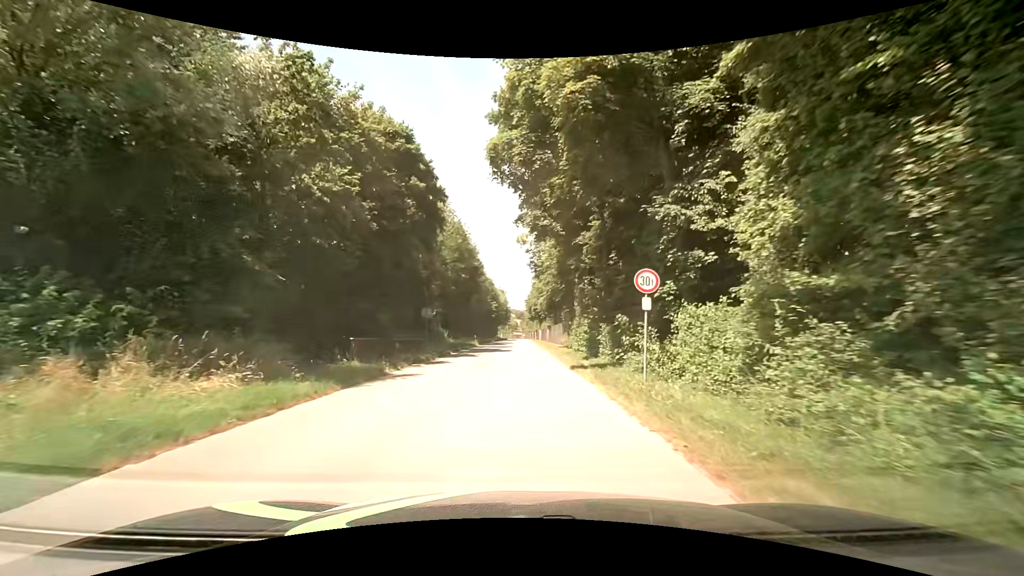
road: residential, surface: asphalt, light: Day
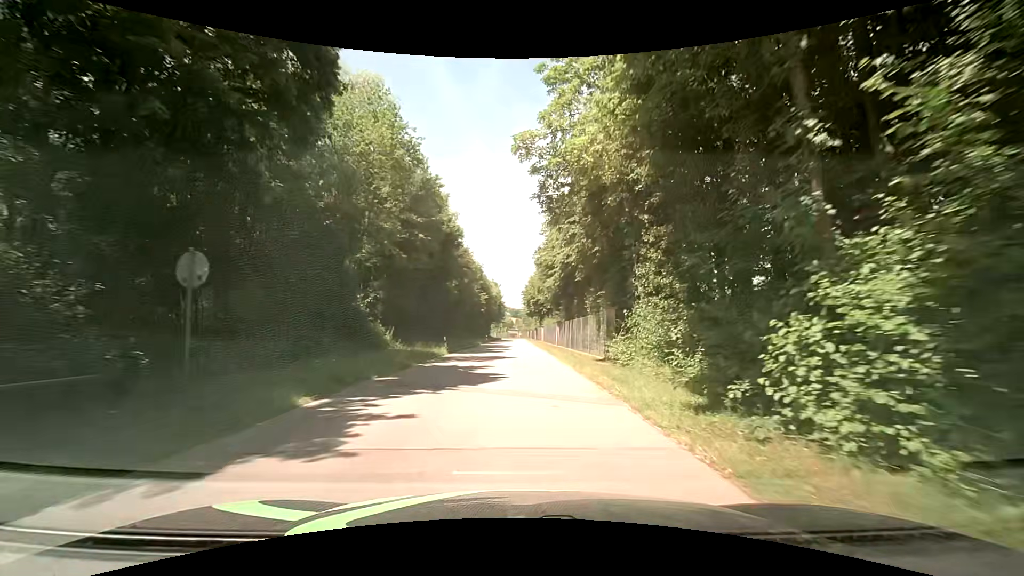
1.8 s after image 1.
(+0.2, +21.0) m; +2°
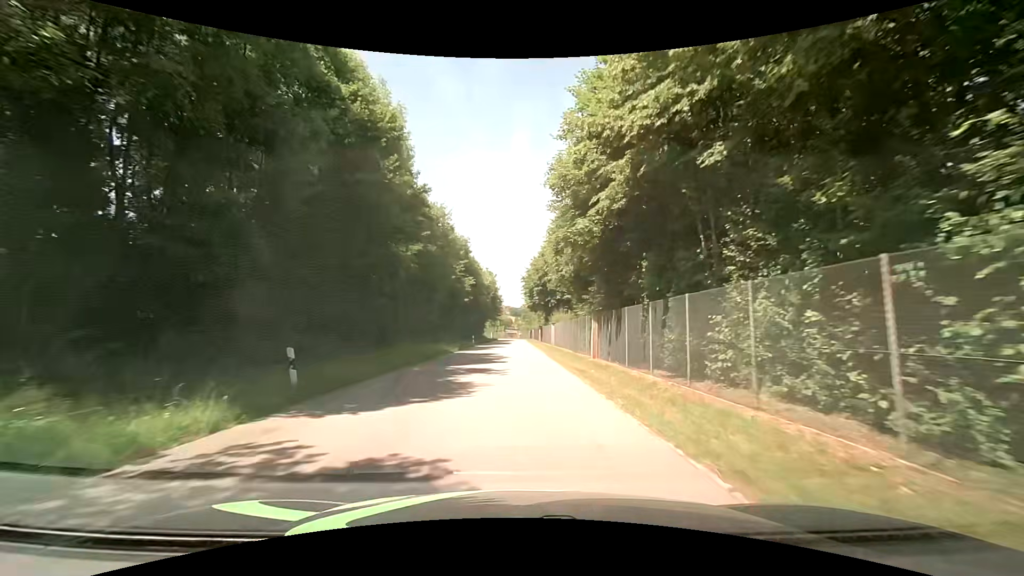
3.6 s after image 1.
(0.0, +22.5) m; 0°
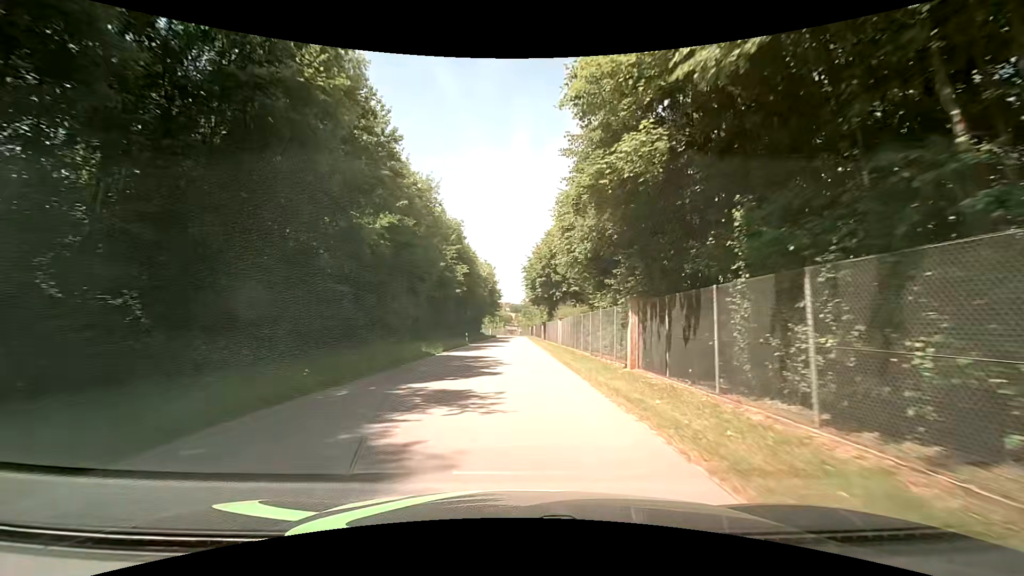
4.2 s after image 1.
(-0.1, +7.7) m; 0°
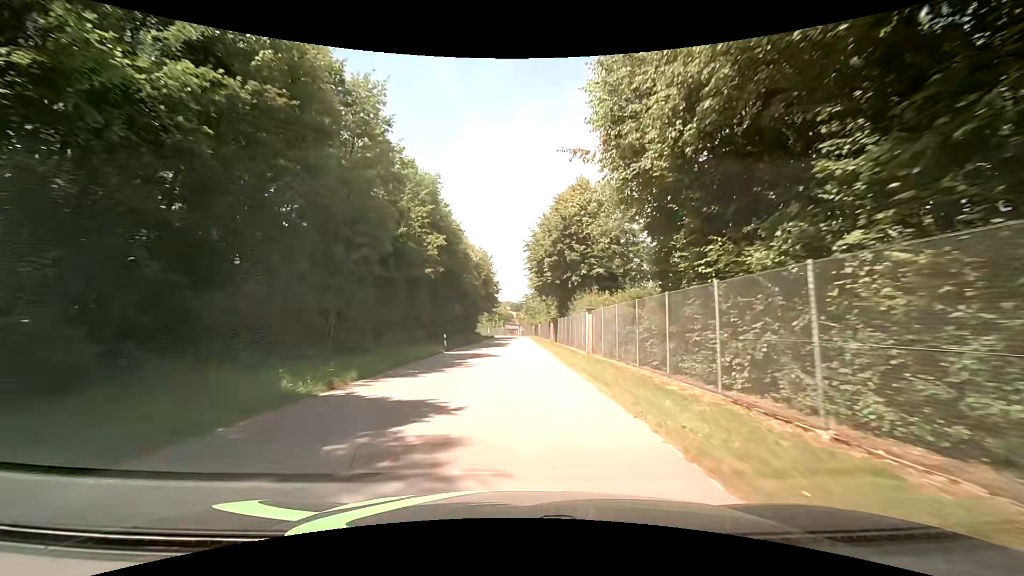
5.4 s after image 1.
(-0.1, +15.8) m; 0°
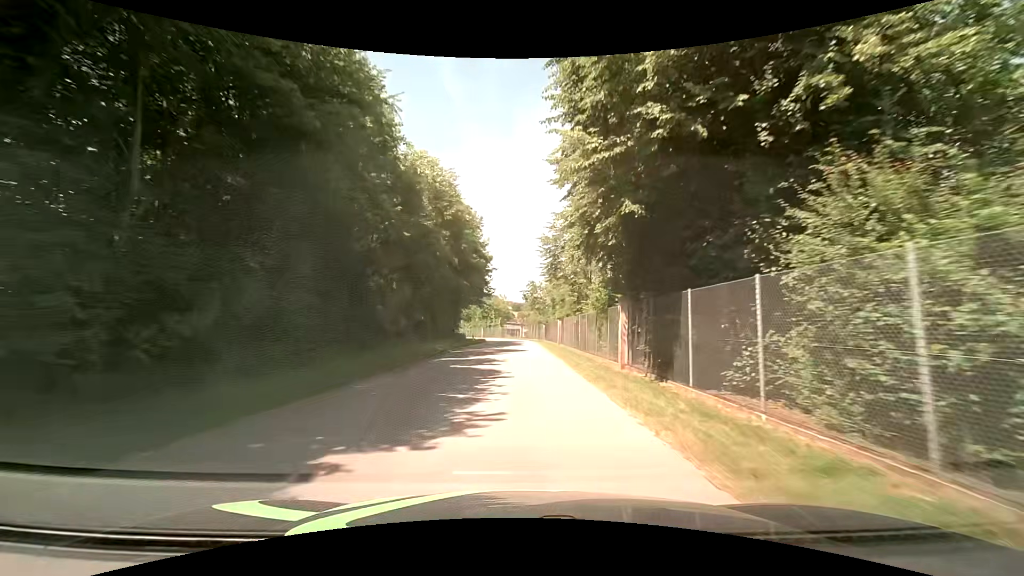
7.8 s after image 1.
(-0.2, +32.1) m; 0°
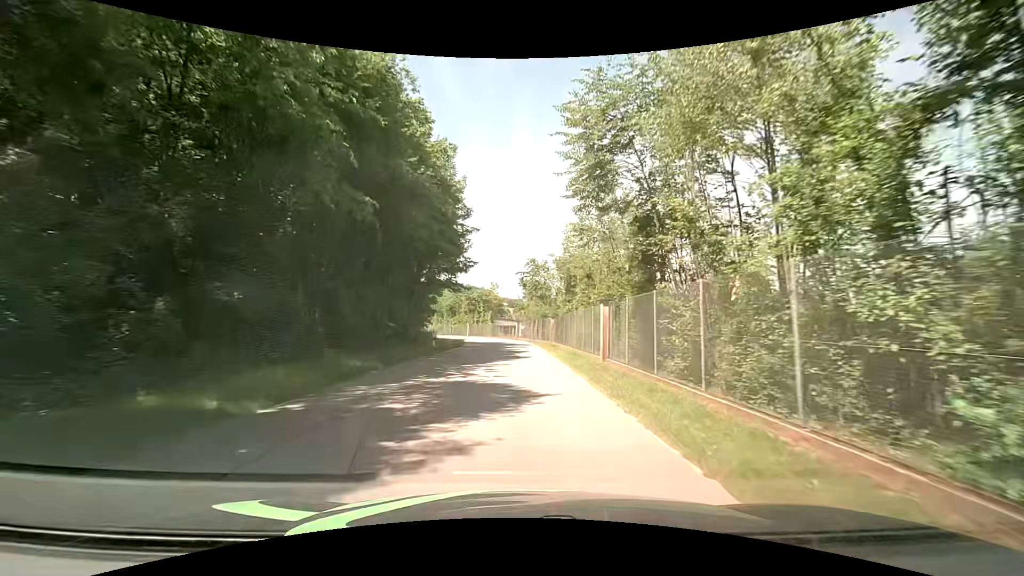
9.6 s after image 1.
(0.0, +22.7) m; 0°
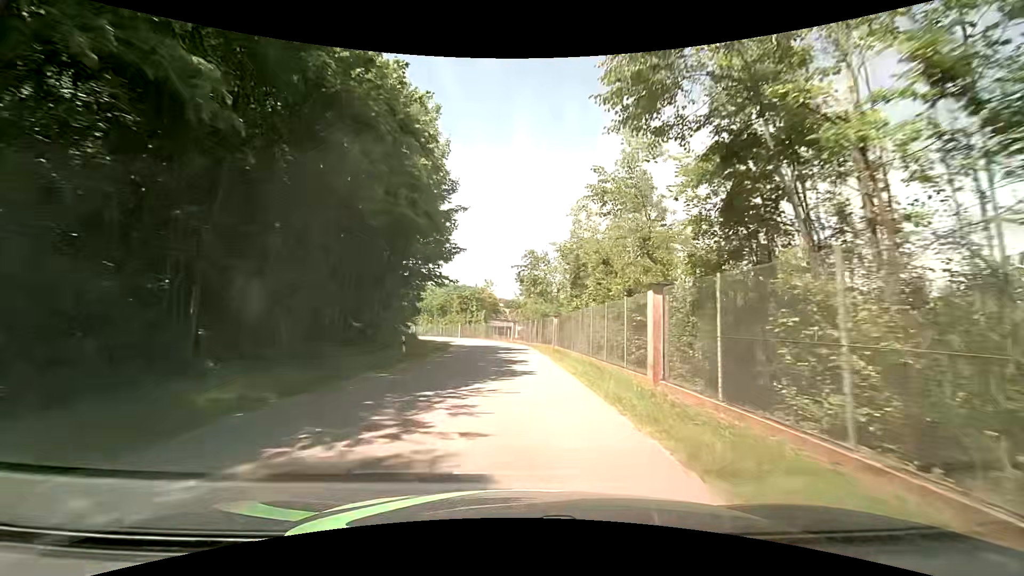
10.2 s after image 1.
(+0.1, +7.1) m; +1°
(0, +10) (0, +20) (0, +30) (-1, +40) (-1, +50) (-4, +60) (-7, +69) (-11, +78) (-15, +87) (-20, +96) m
